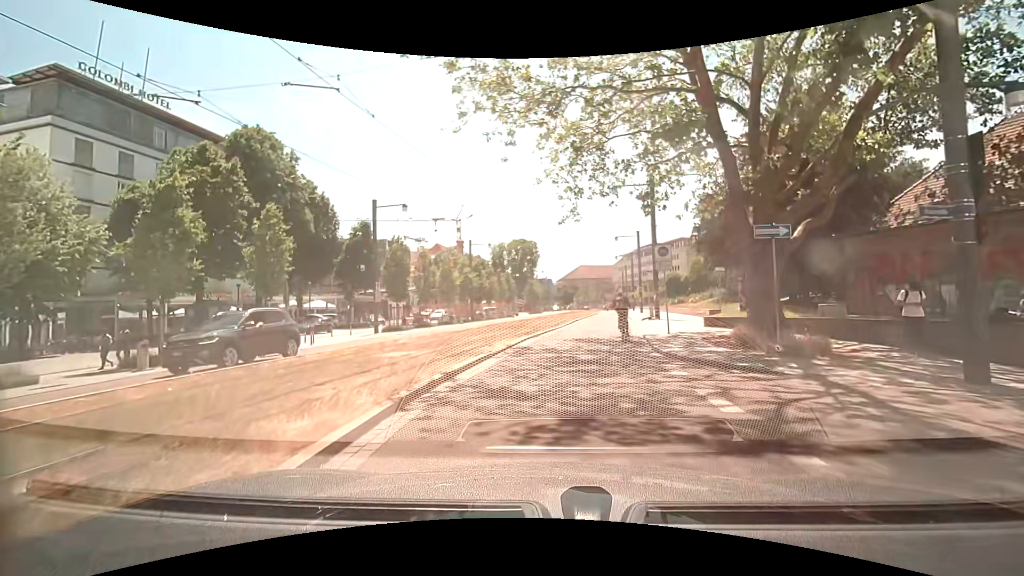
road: residential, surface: asphalt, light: Day
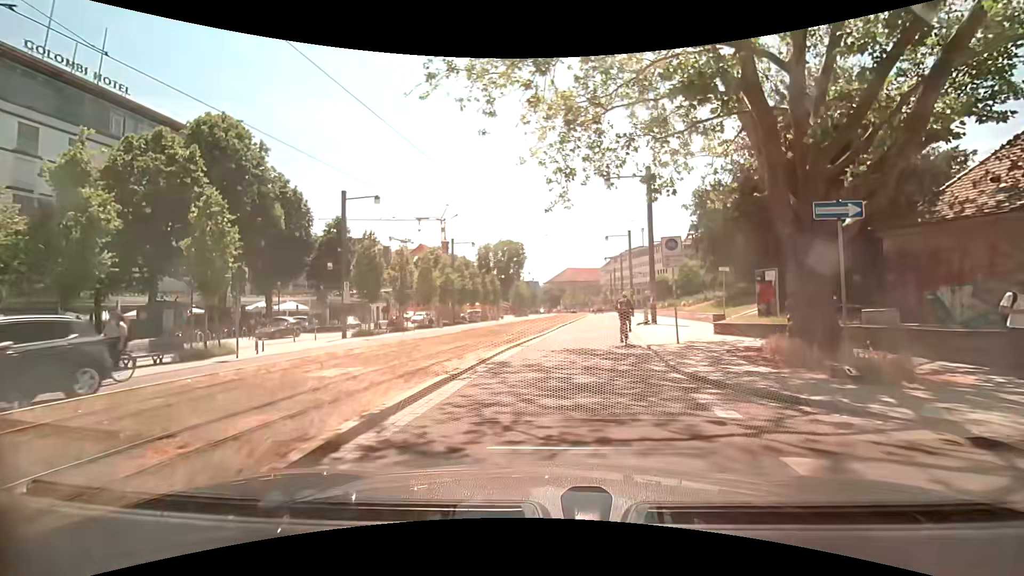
(0.0, +3.2) m; 0°
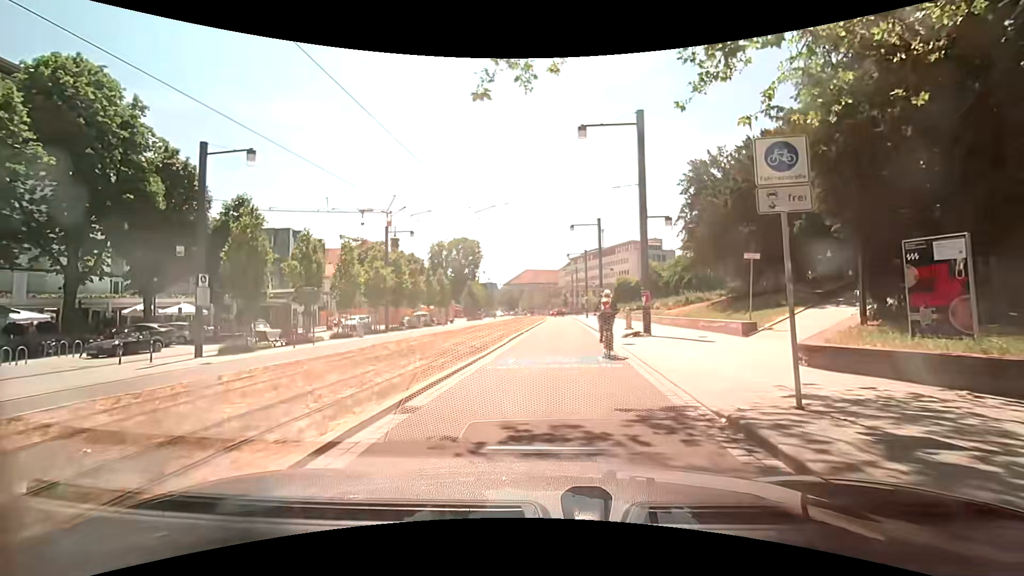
(+0.5, +9.5) m; +6°
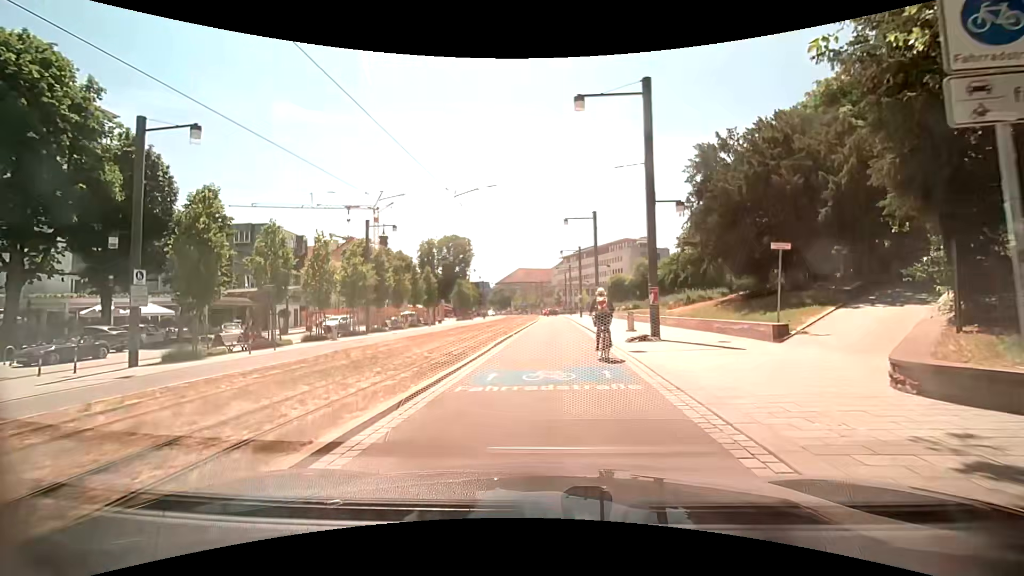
(0.0, +3.0) m; +1°
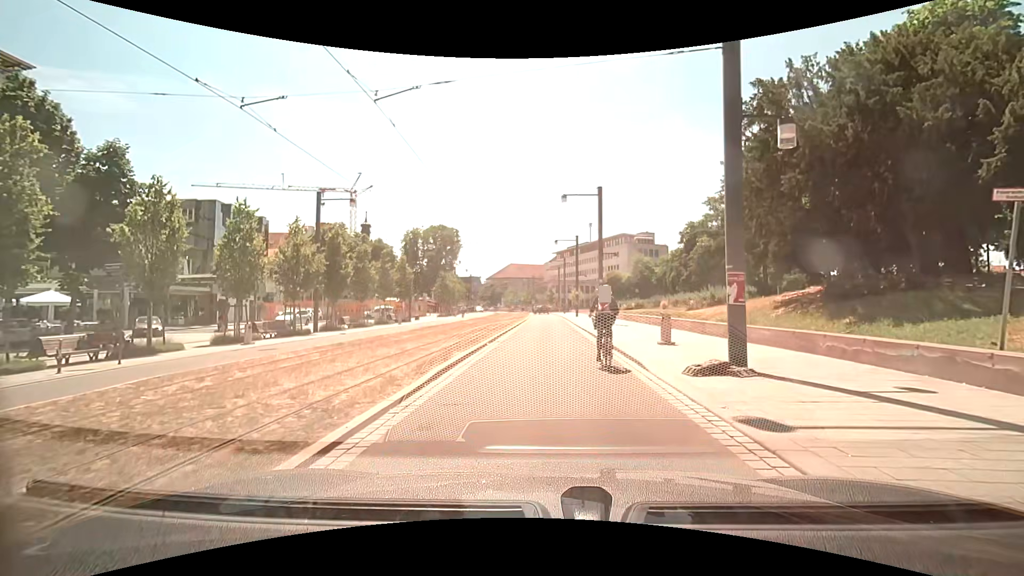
(-0.1, +8.0) m; 0°
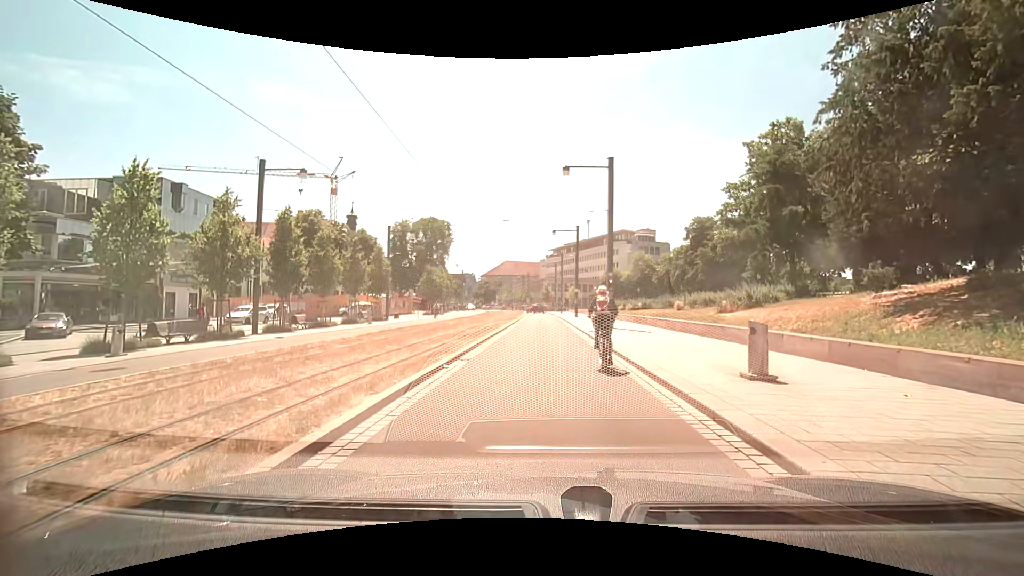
(0.0, +6.7) m; +1°
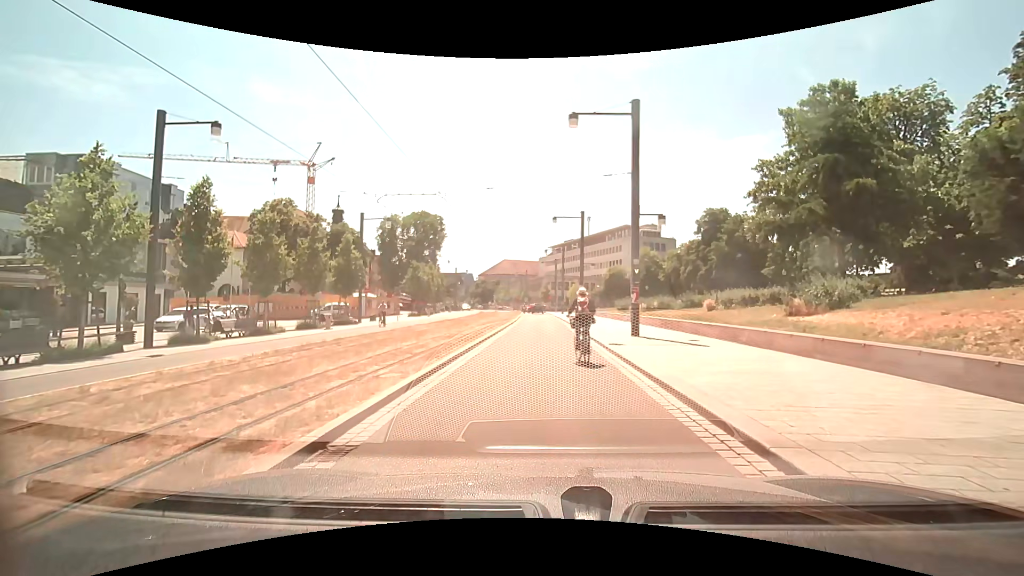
(+0.1, +7.5) m; -1°
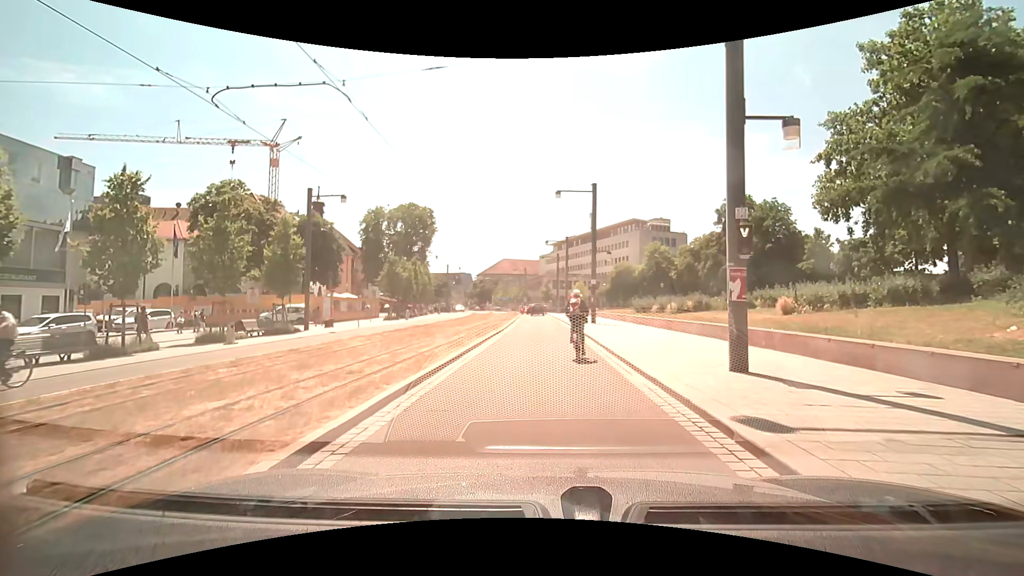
(+0.3, +10.2) m; +1°
